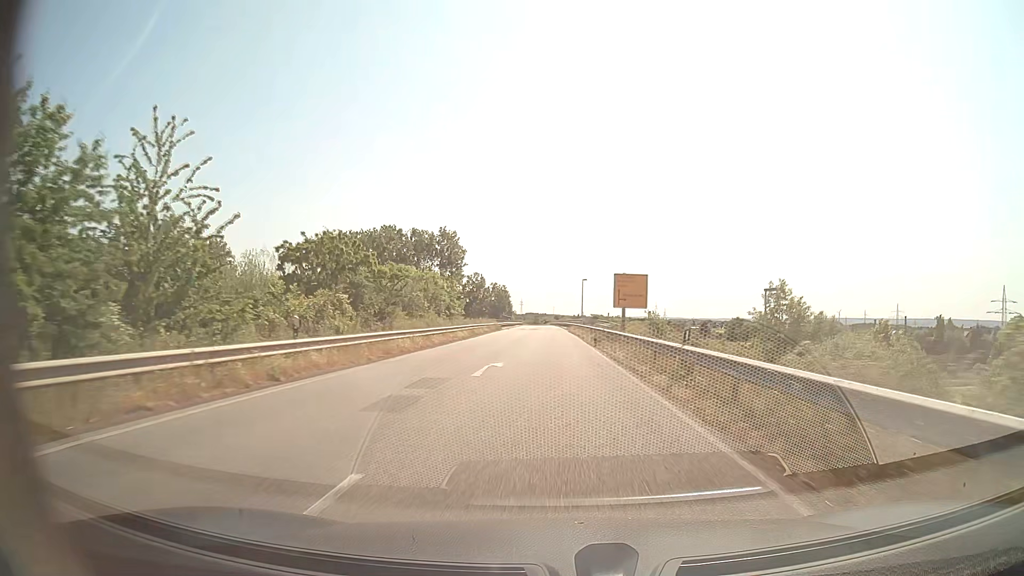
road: secondary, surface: asphalt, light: Day
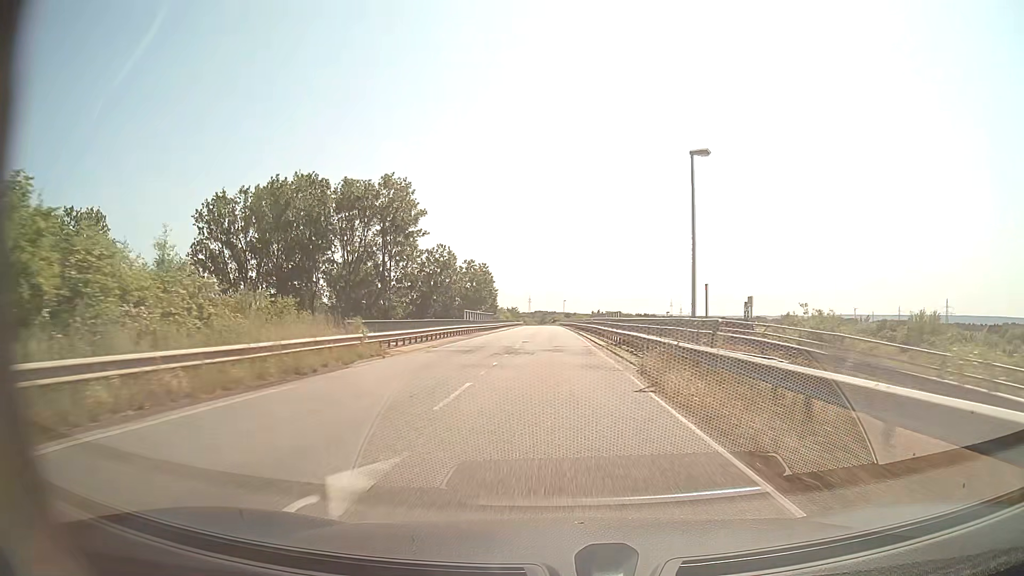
(-0.4, +56.5) m; -1°
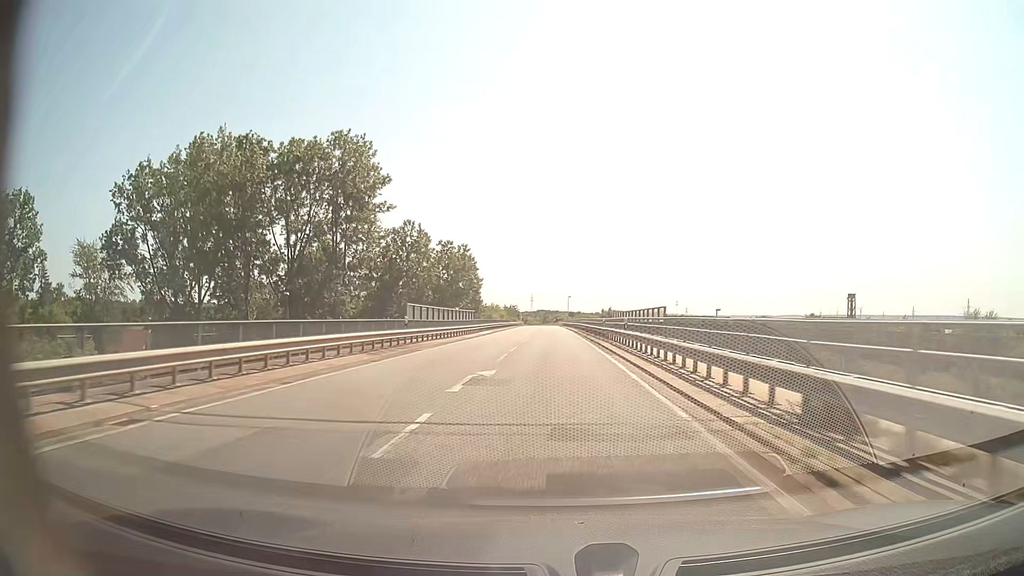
(0.0, +22.7) m; 0°
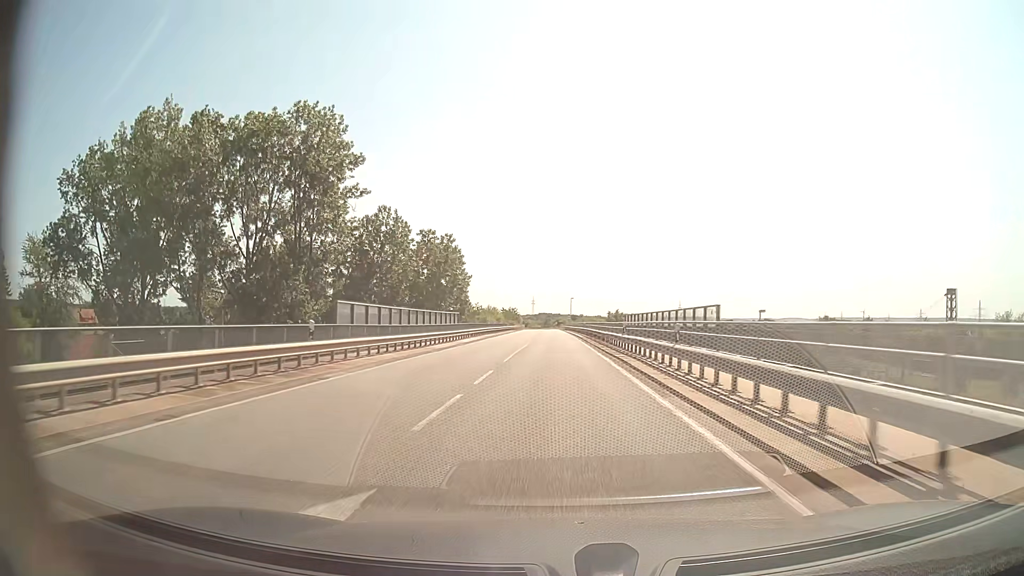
(0.0, +11.3) m; 0°
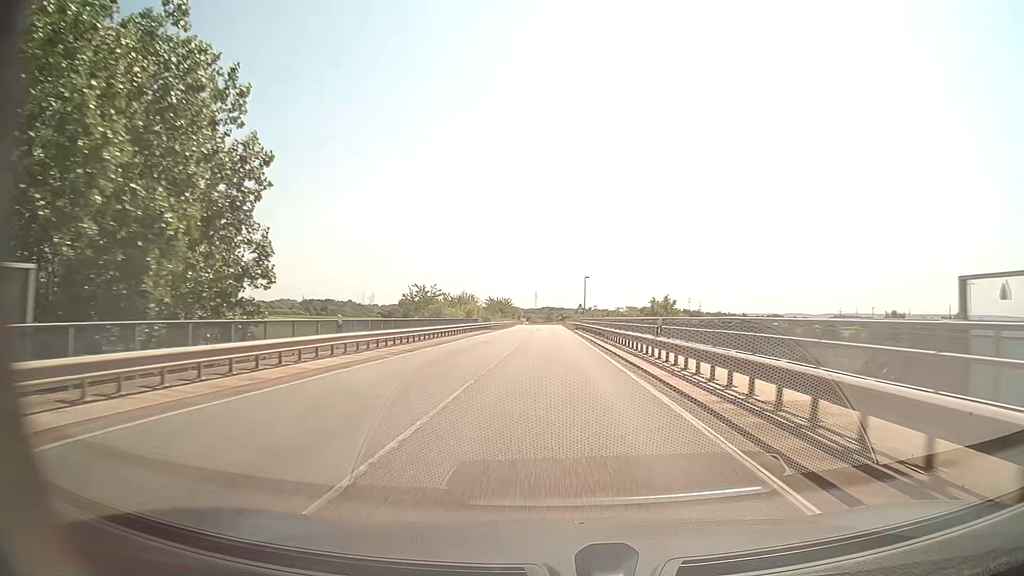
(-0.2, +45.4) m; 0°
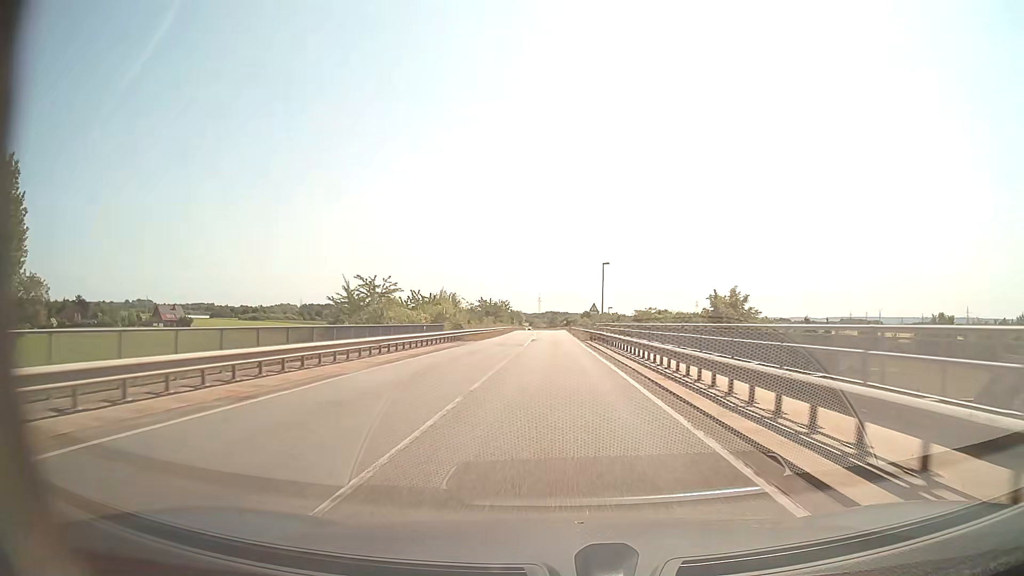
(-0.2, +22.7) m; -1°
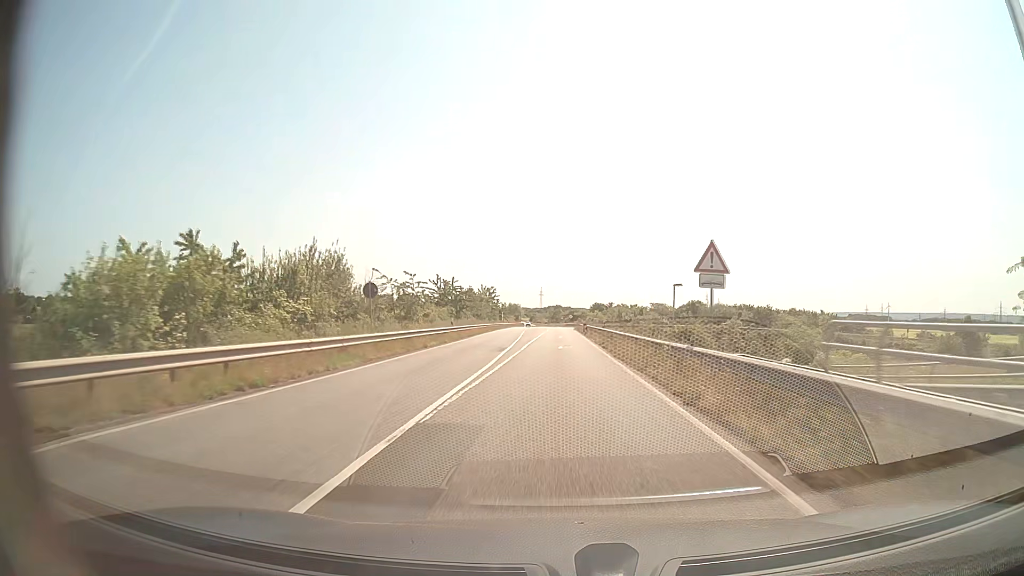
(-0.2, +45.3) m; 0°
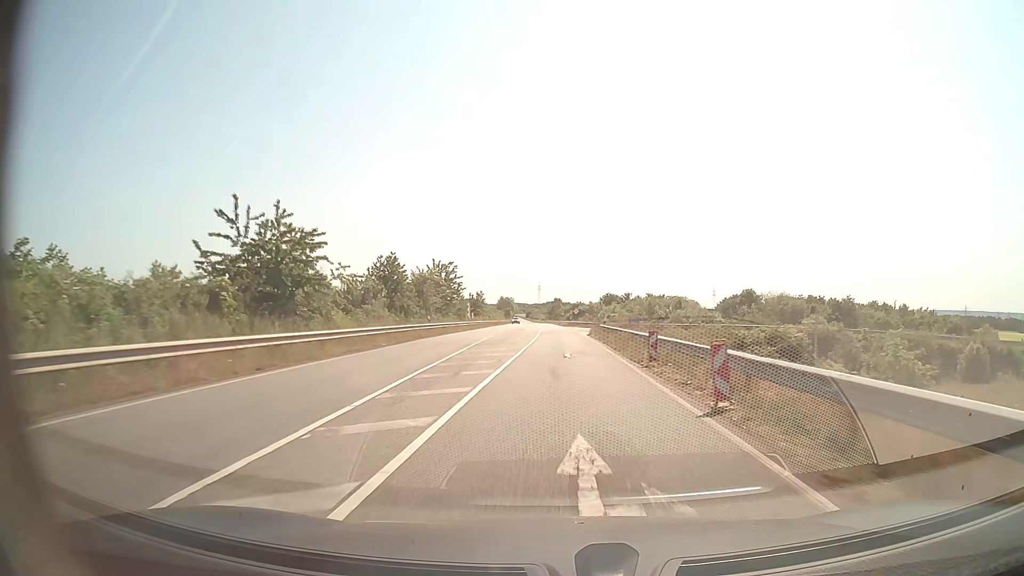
(0.0, +45.3) m; 0°
(0, +10) (0, +20) (0, +30) (0, +40) (0, +50) (0, +60) (0, +70) (0, +80) (0, +90) (-1, +100) m
